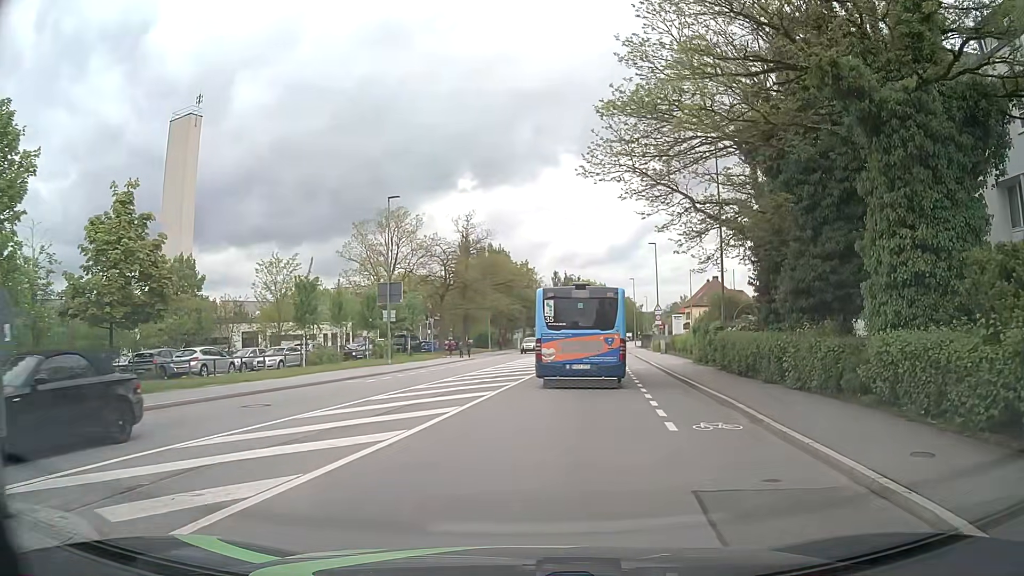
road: tertiary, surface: asphalt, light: Day
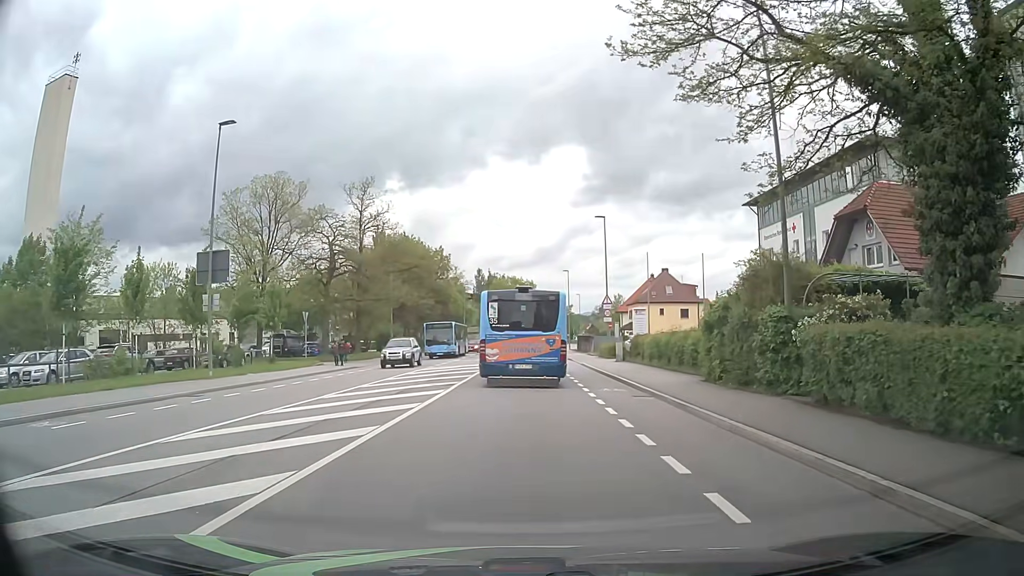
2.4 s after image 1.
(+0.9, +15.4) m; +6°
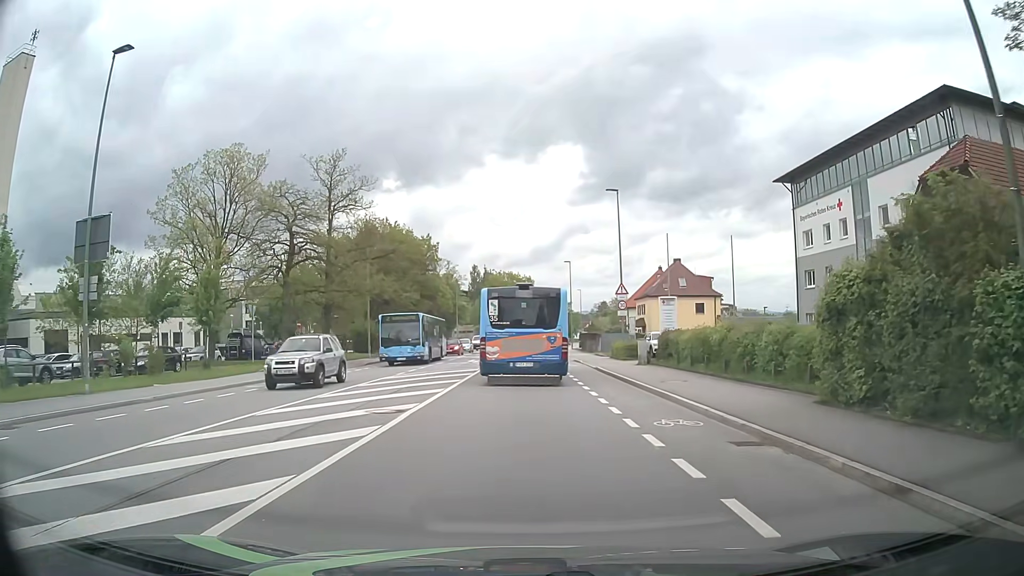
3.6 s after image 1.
(0.0, +8.5) m; 0°
(0, +10) (0, +20) (0, +30) (0, +40) (0, +50) (0, +60) (0, +70) (0, +80) (+1, +90) (+2, +100) m
